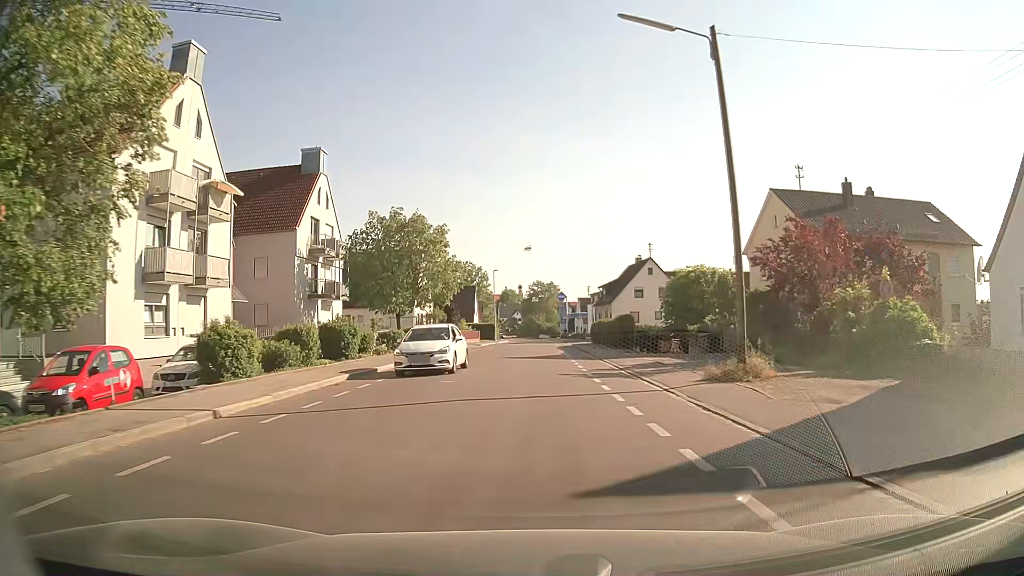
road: tertiary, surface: asphalt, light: Day
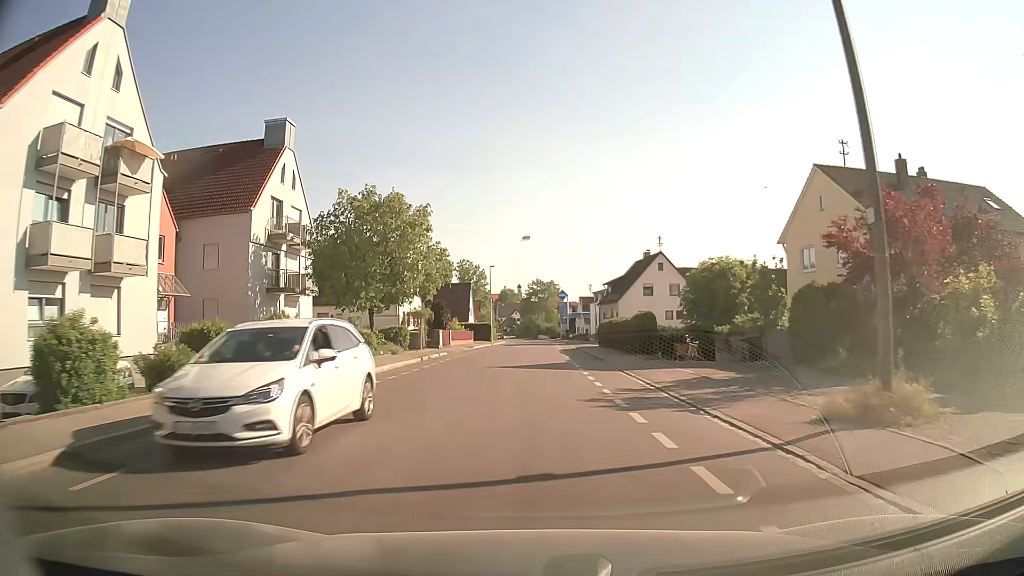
(0.0, +6.7) m; 0°
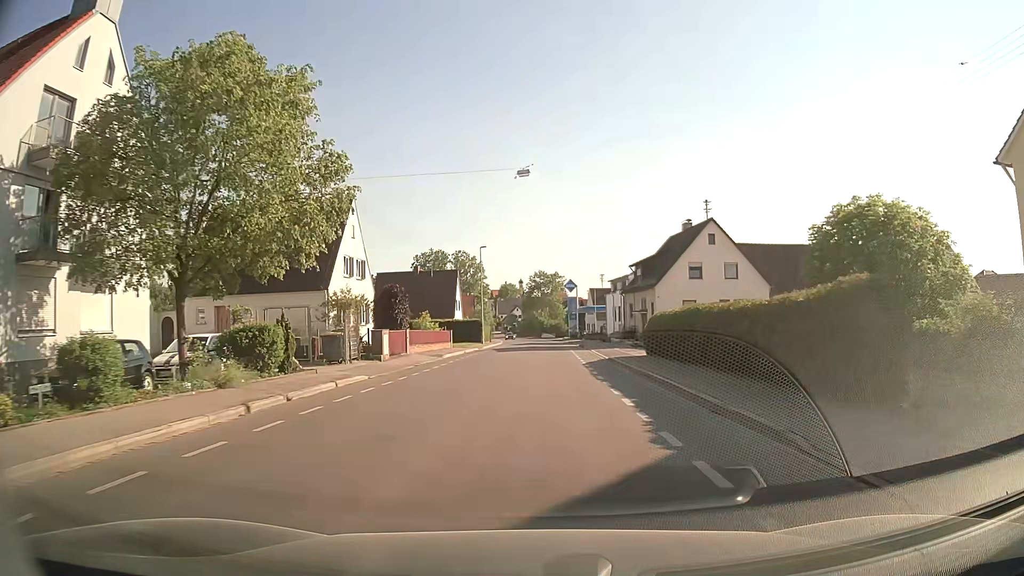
(-0.1, +20.0) m; 0°
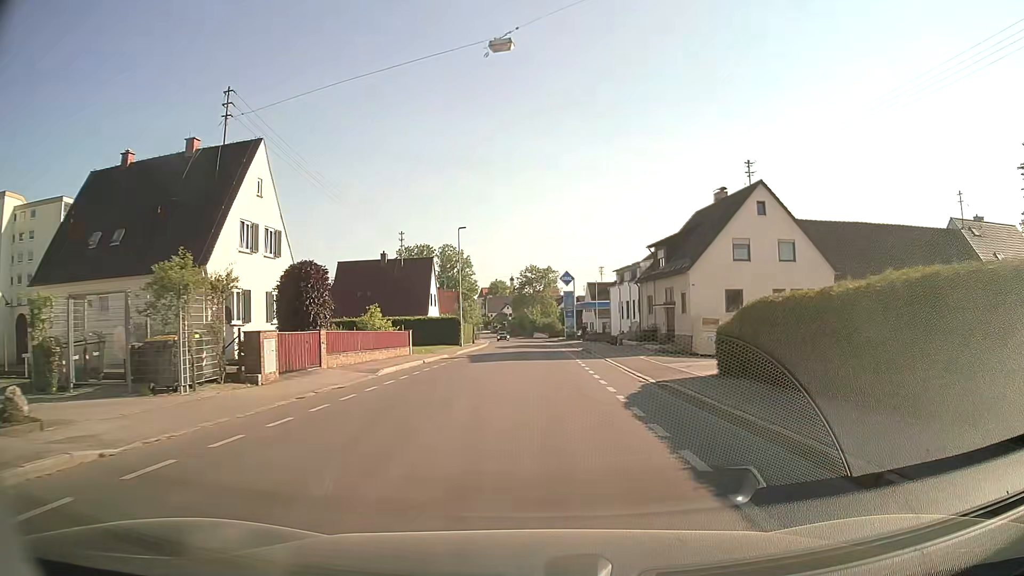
(+0.1, +13.4) m; +1°
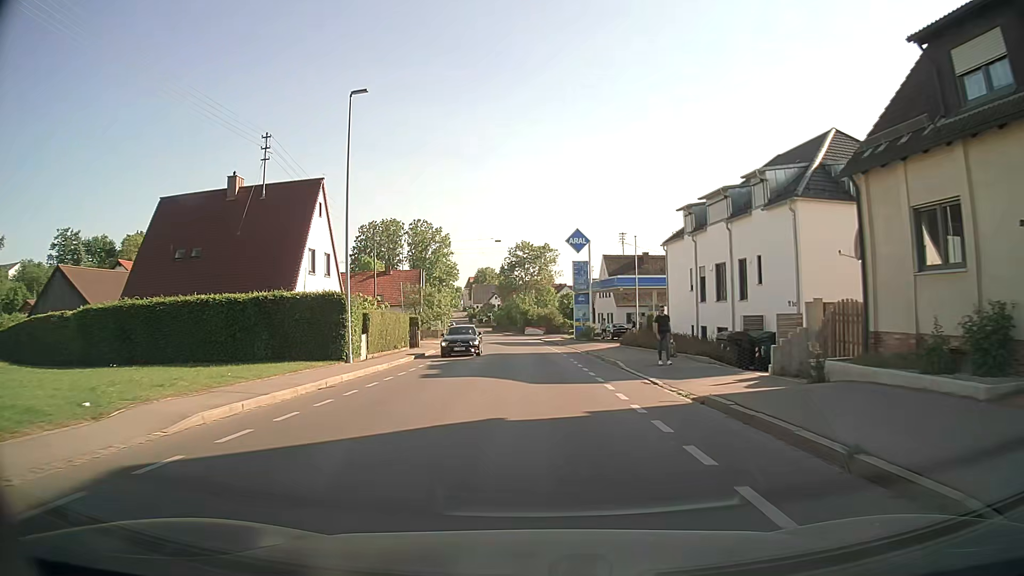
(+0.2, +34.1) m; +1°
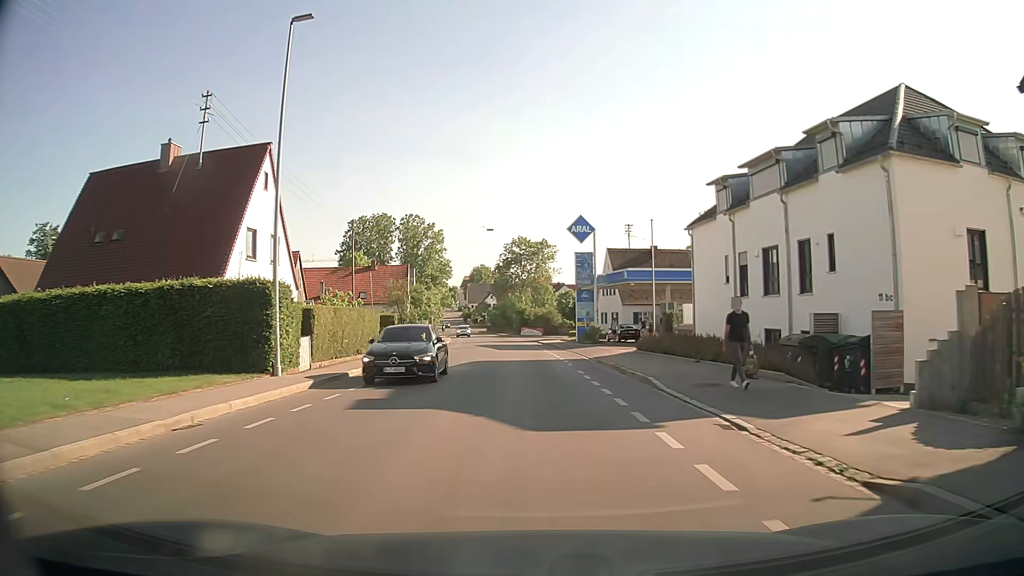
(0.0, +6.9) m; 0°
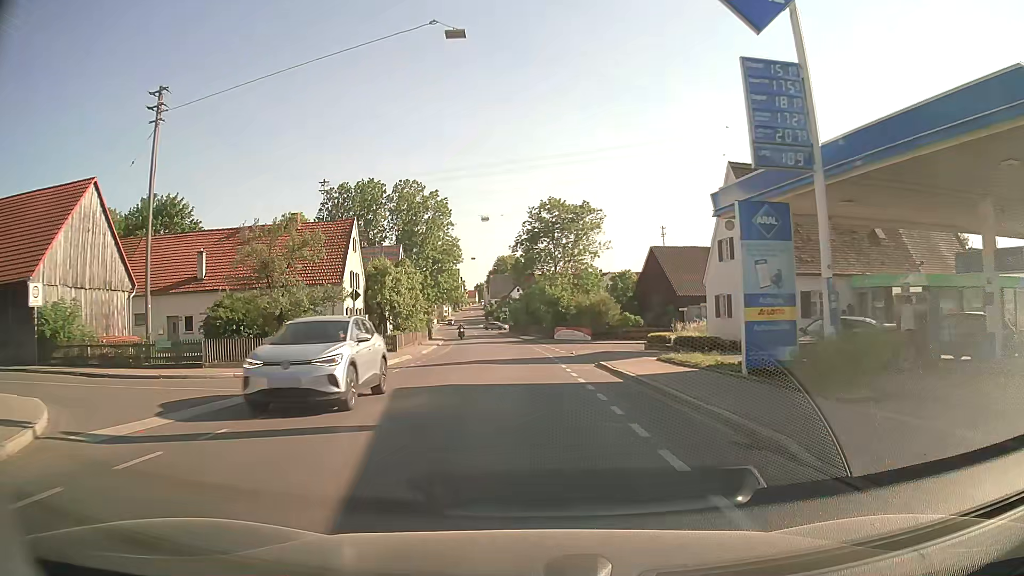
(-0.6, +35.5) m; -3°
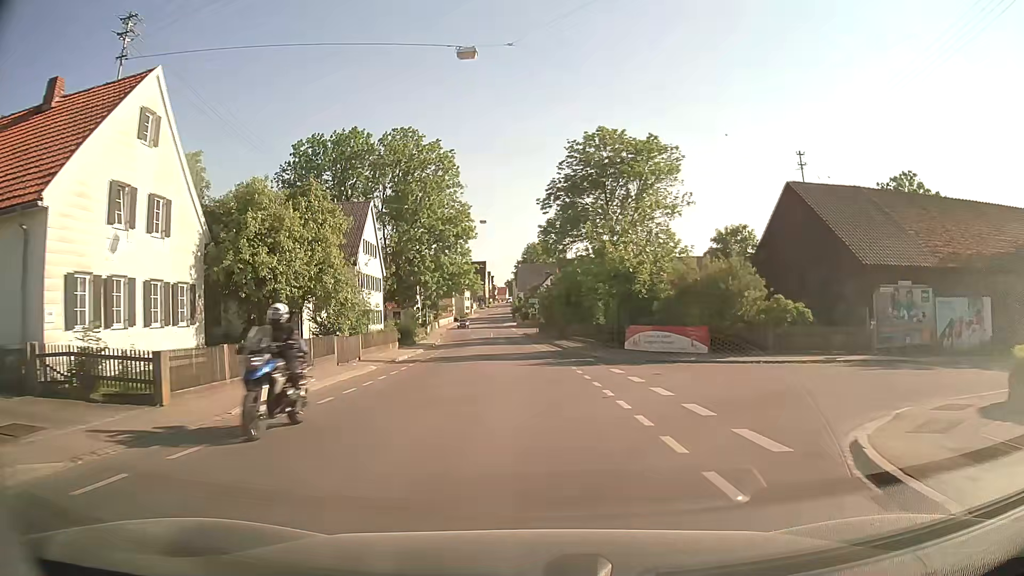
(-0.7, +29.3) m; -3°
(0, +10) (0, +20) (-1, +30) (-1, +40) (-2, +50) (-3, +60) (-3, +70) (-4, +80) (-5, +90) (-5, +100) m
